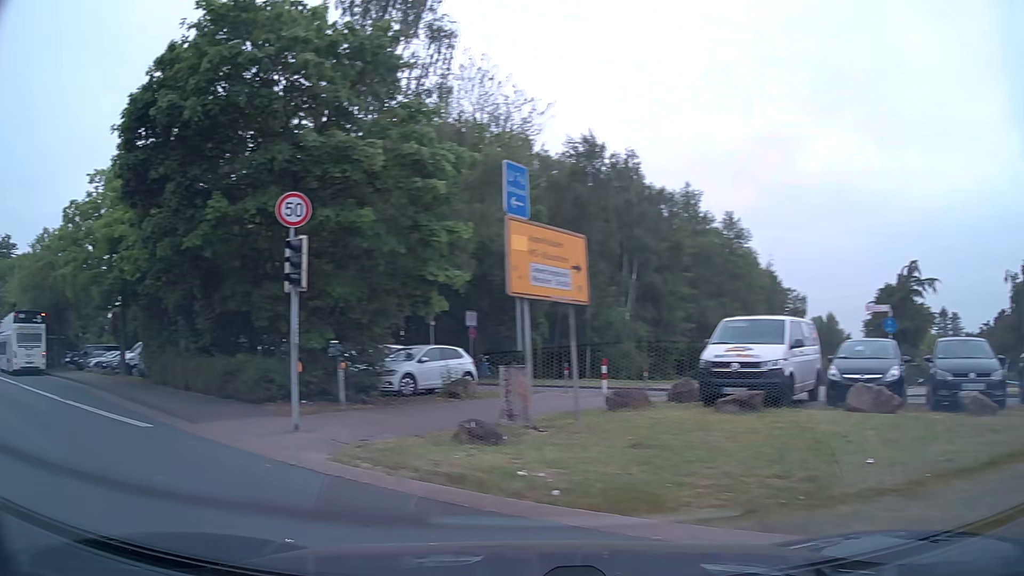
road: primary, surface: asphalt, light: Day
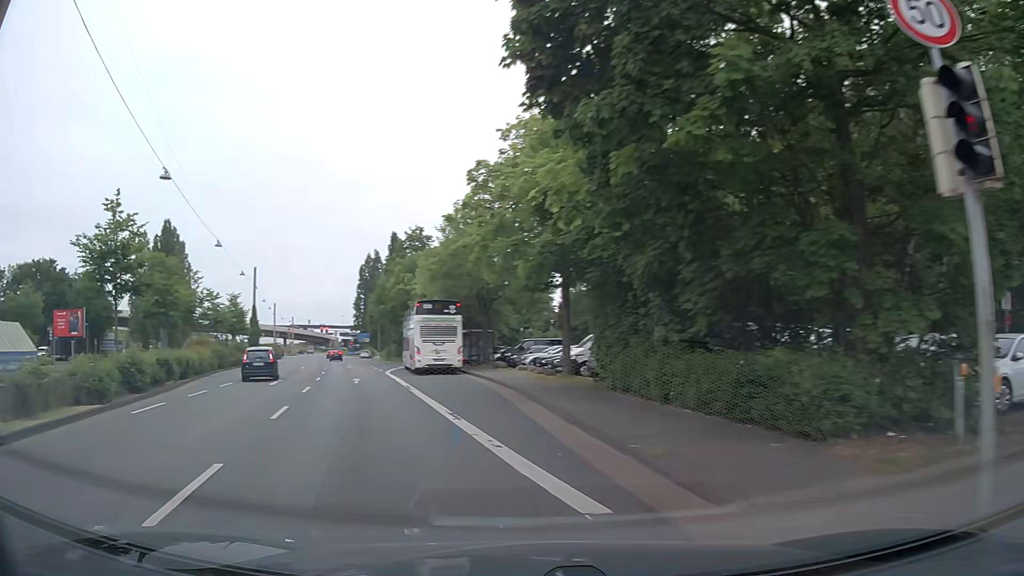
(-3.1, +6.9) m; -40°
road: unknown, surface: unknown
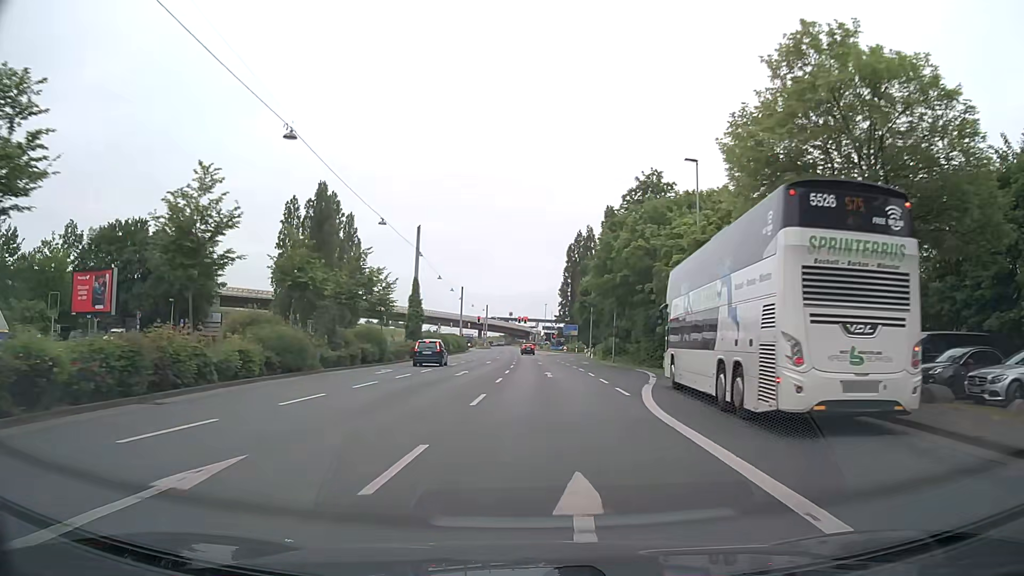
(-6.9, +25.8) m; -19°
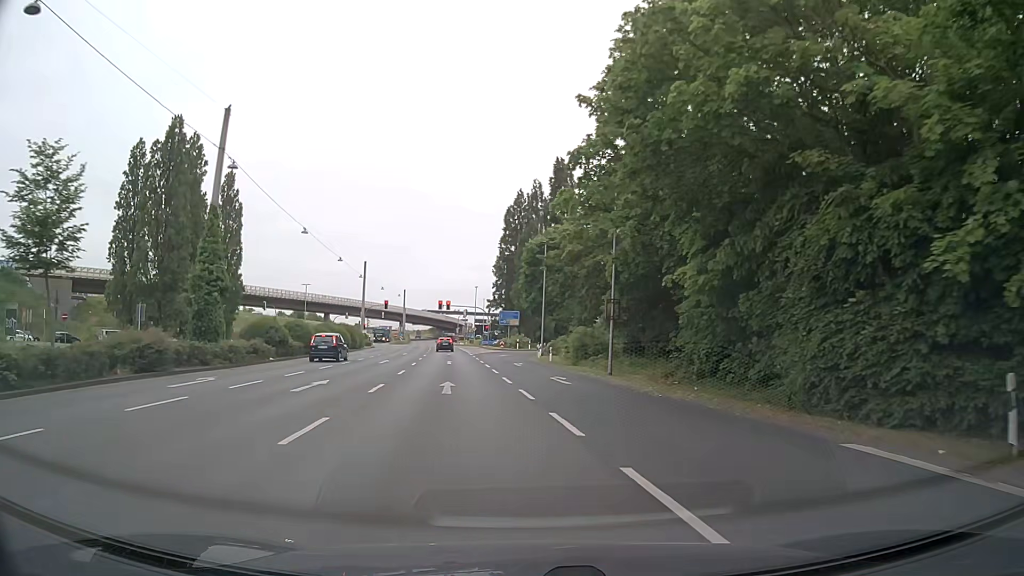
(+1.0, +32.6) m; +5°
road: primary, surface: asphalt
